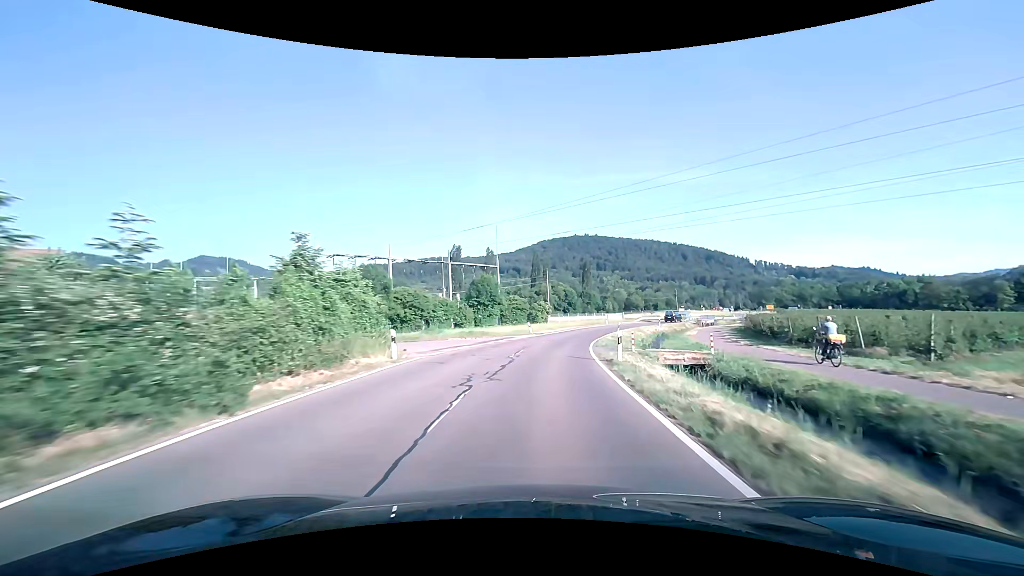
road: tertiary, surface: asphalt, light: Day
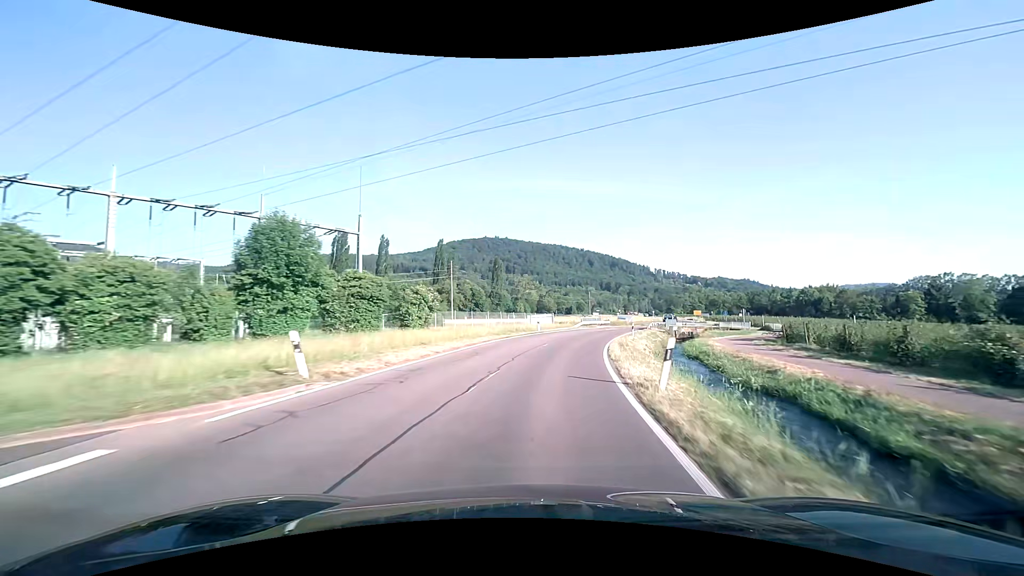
(+2.7, +32.7) m; +10°
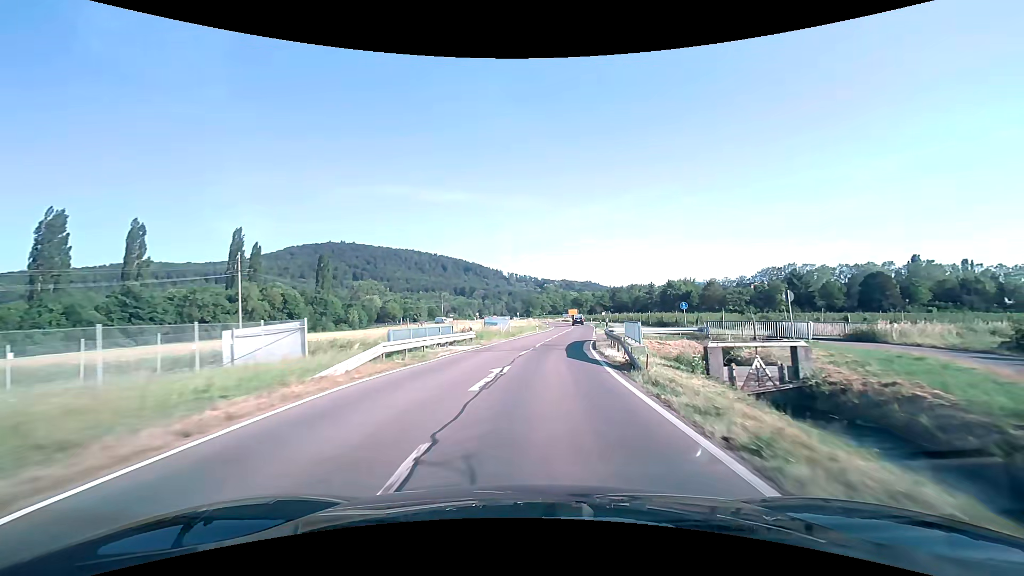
(+6.3, +42.6) m; +17°
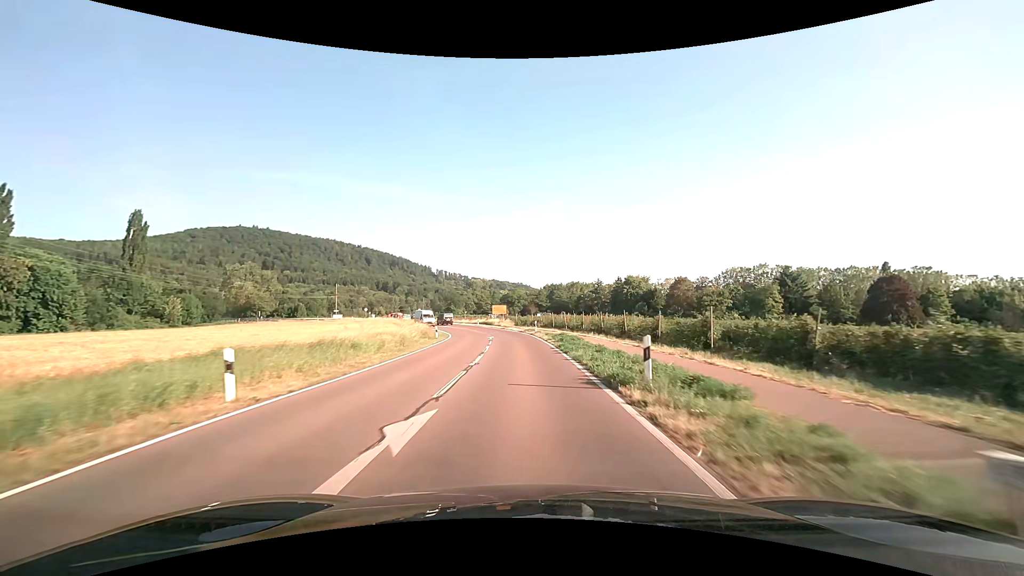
(+5.2, +52.2) m; +8°
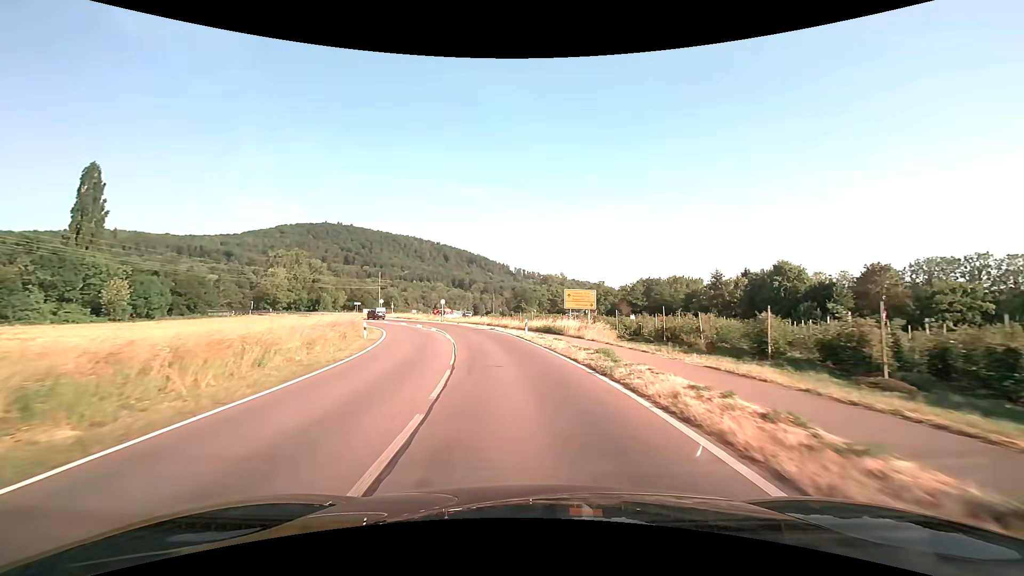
(-2.6, +47.0) m; -9°
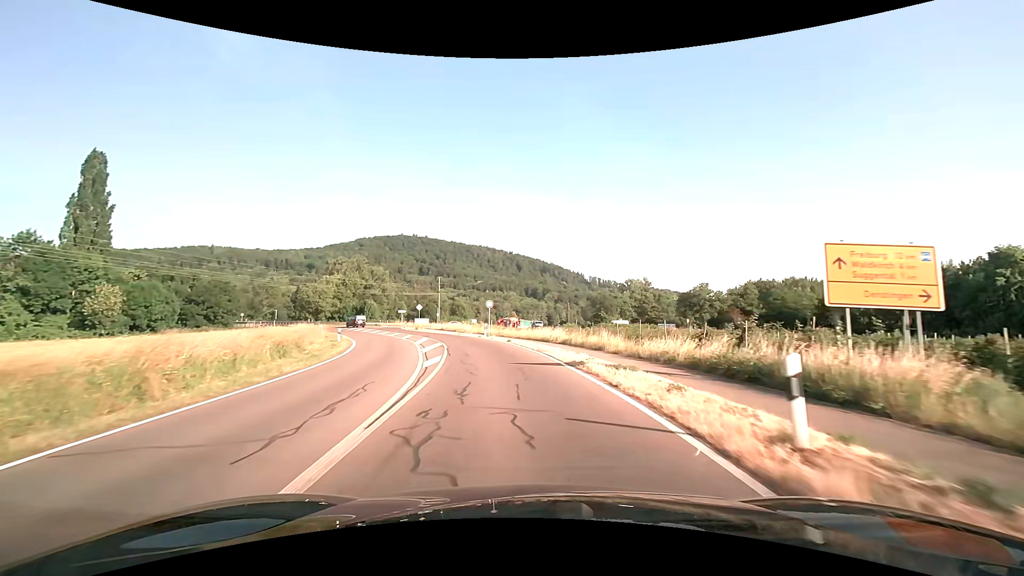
(-1.8, +25.0) m; -9°
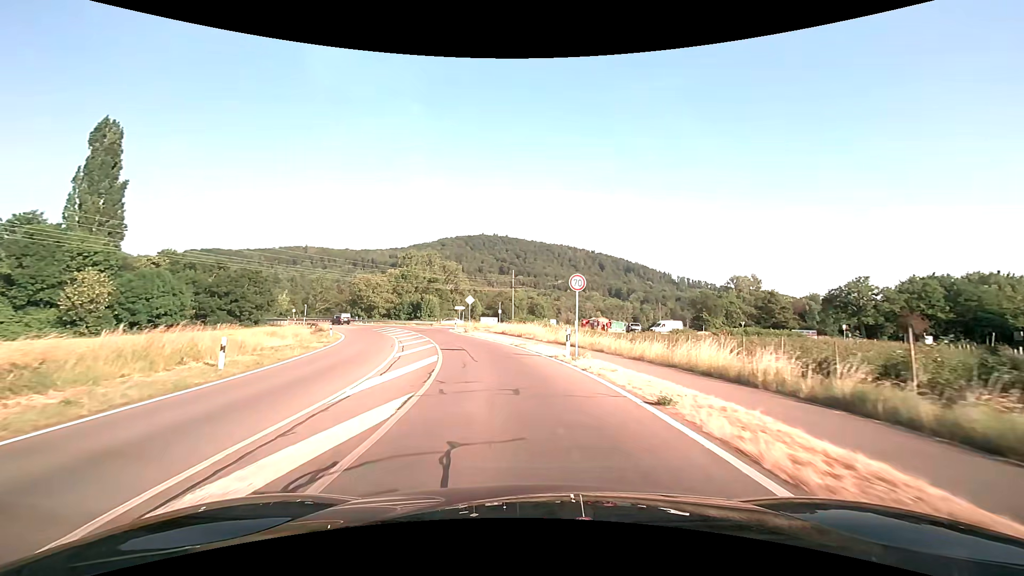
(-1.7, +22.4) m; -9°
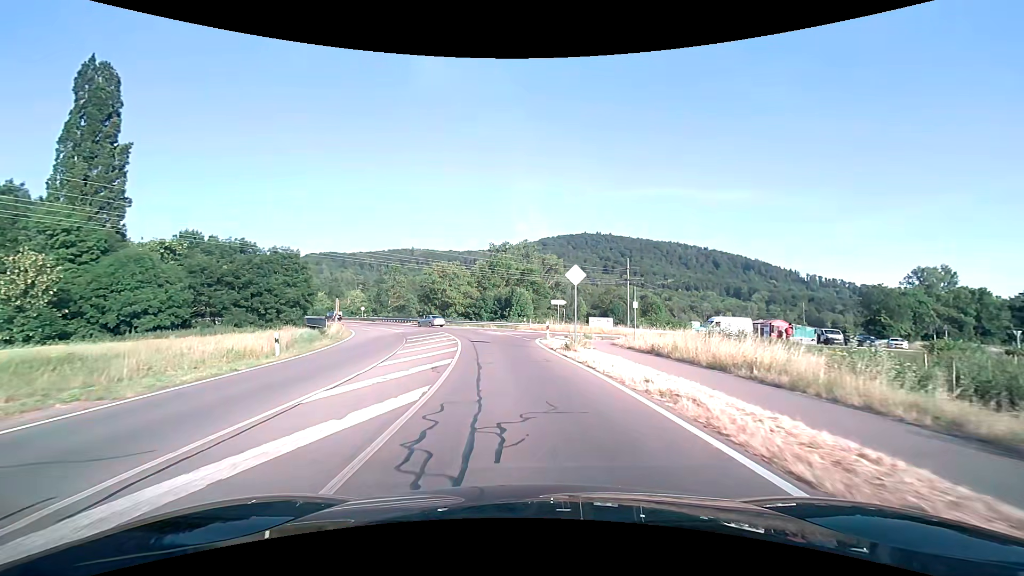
(-2.8, +25.7) m; -12°
